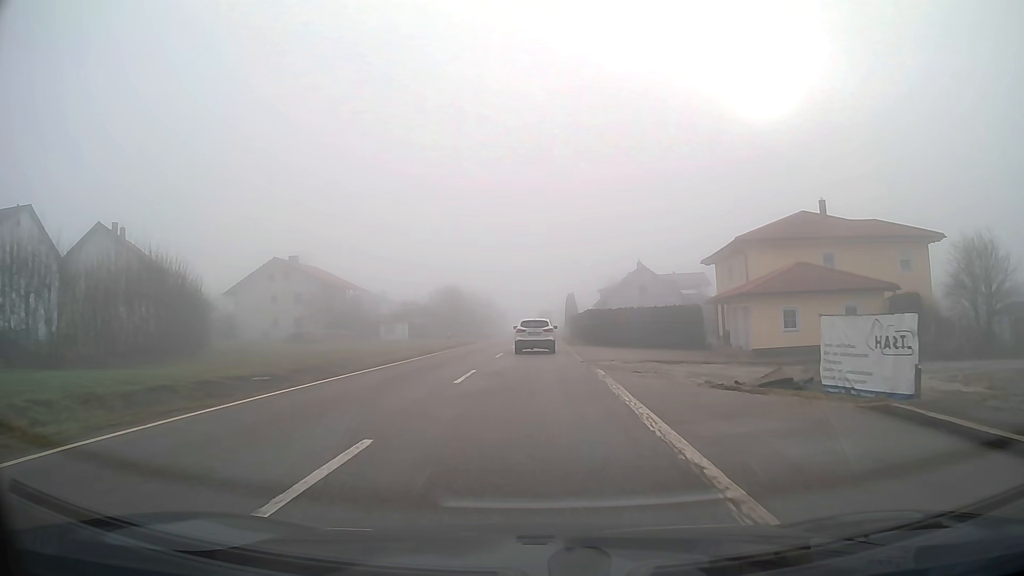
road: tertiary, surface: asphalt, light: Day
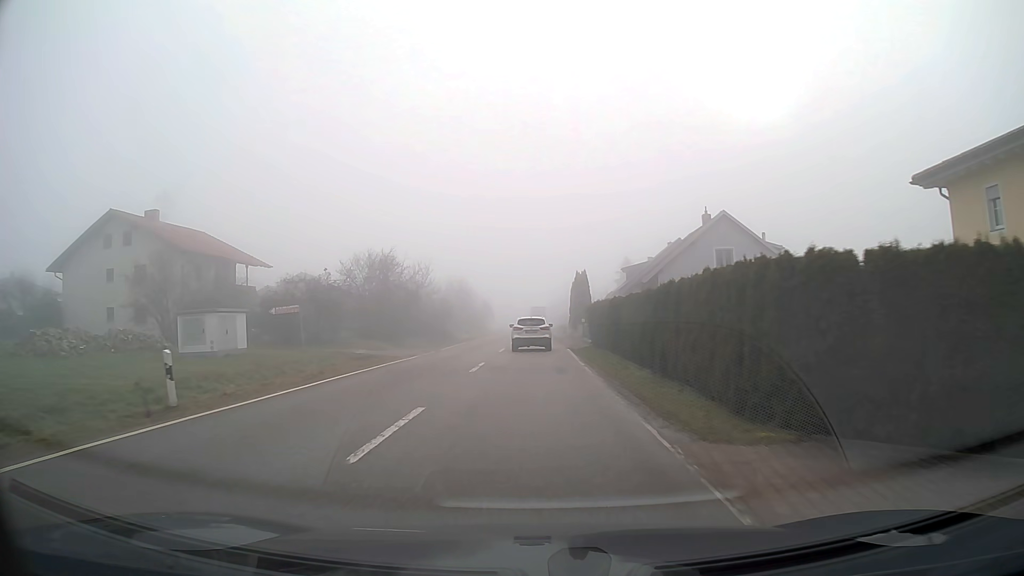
(+0.3, +32.0) m; 0°
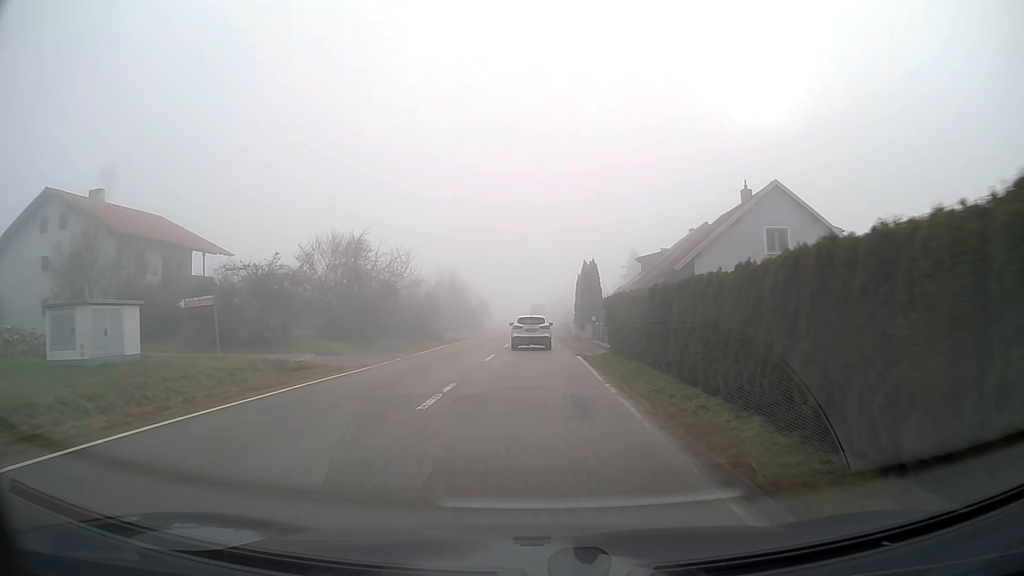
(0.0, +8.1) m; 0°
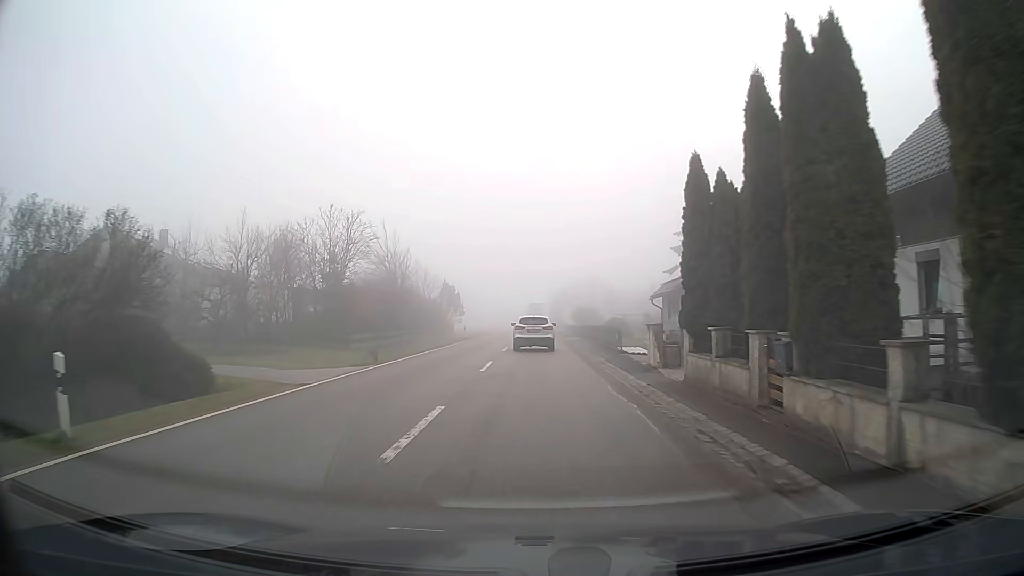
(+0.1, +39.1) m; +1°
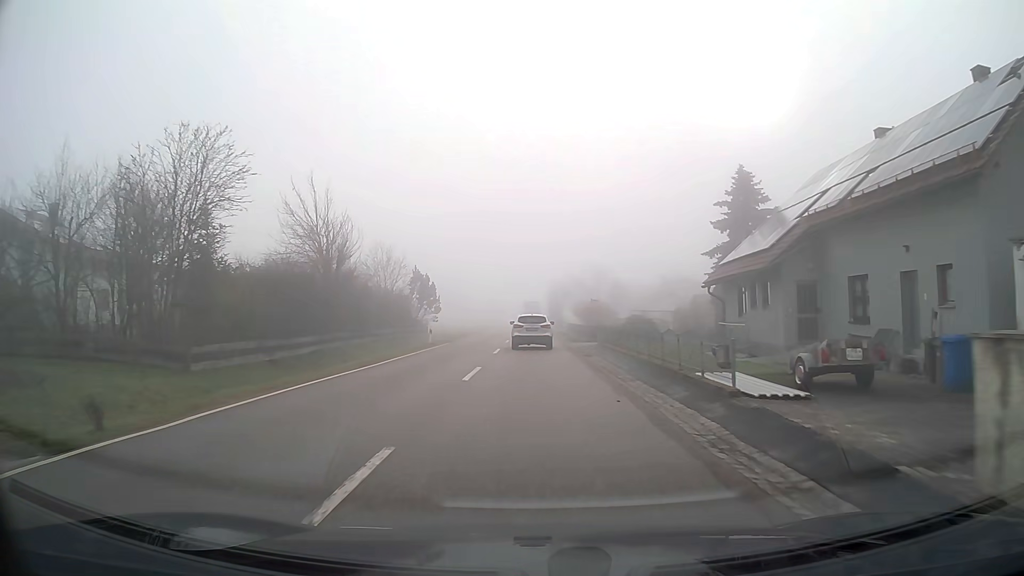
(0.0, +15.1) m; 0°
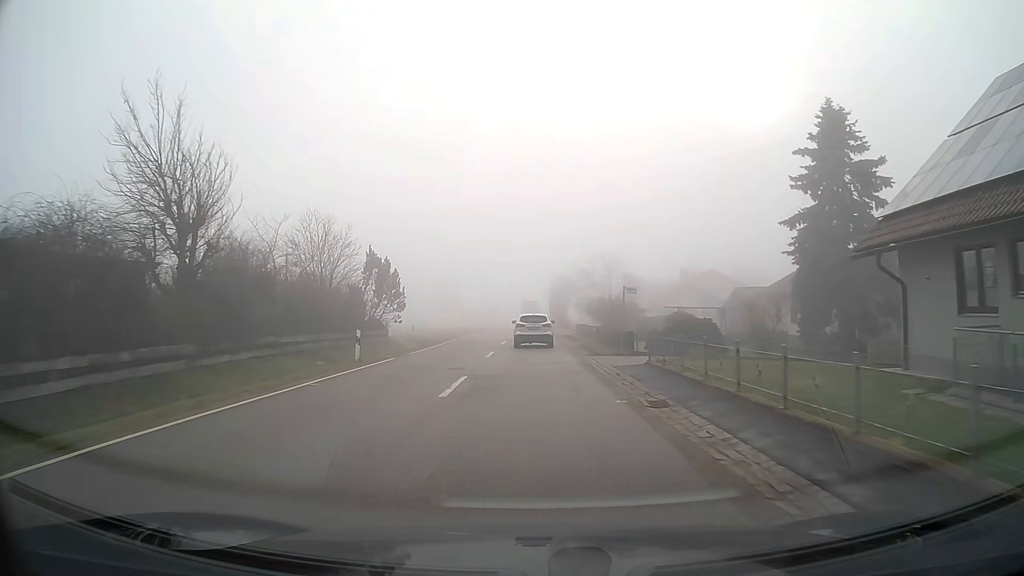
(0.0, +14.9) m; 0°
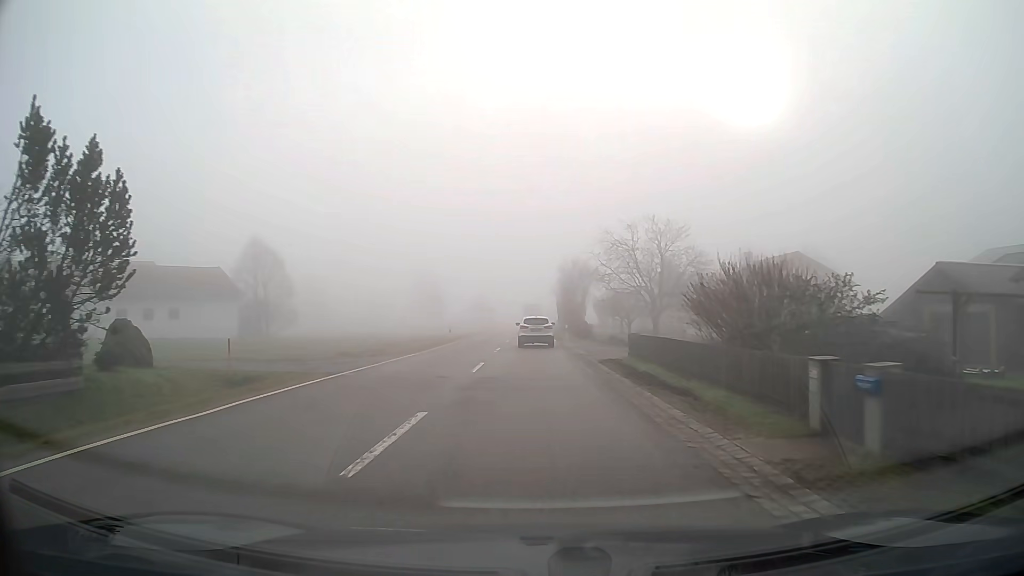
(0.0, +29.3) m; 0°
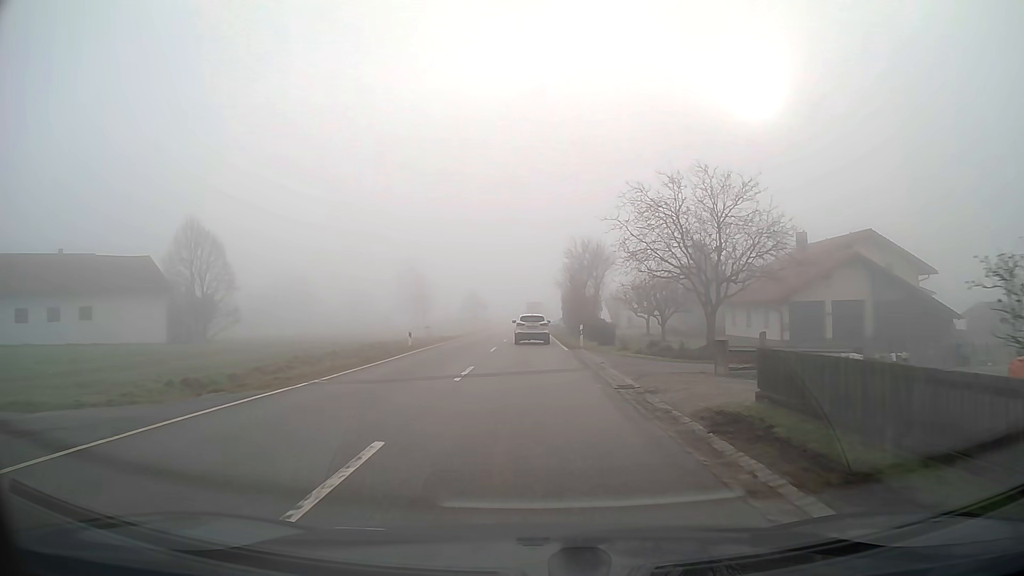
(0.0, +14.5) m; 0°
(0, +10) (0, +20) (0, +30) (0, +40) (0, +50) (-1, +60) (-1, +70) (-1, +80) (0, +90) (0, +100) m
